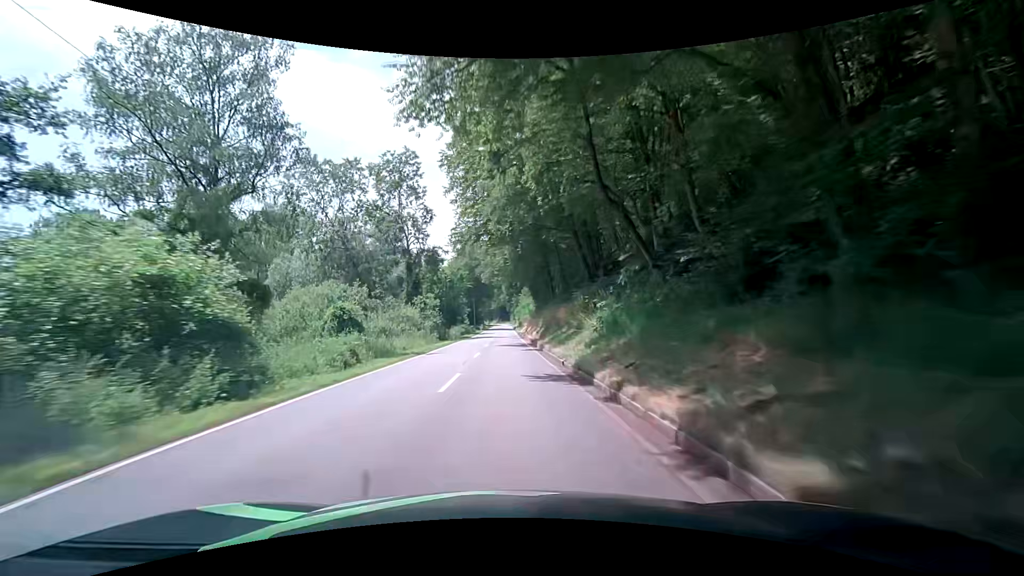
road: secondary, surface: asphalt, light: Day
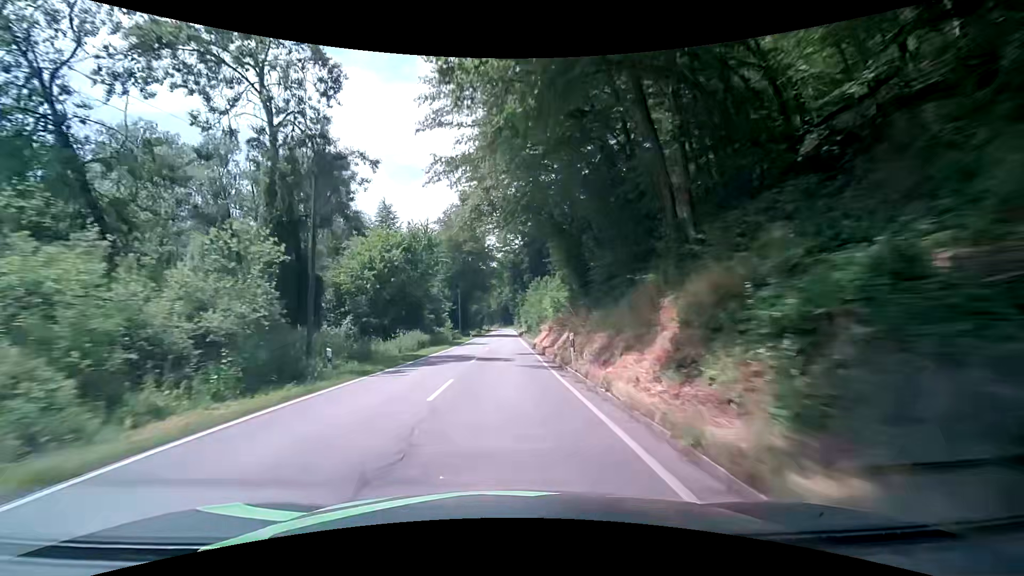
(+0.1, +36.2) m; 0°
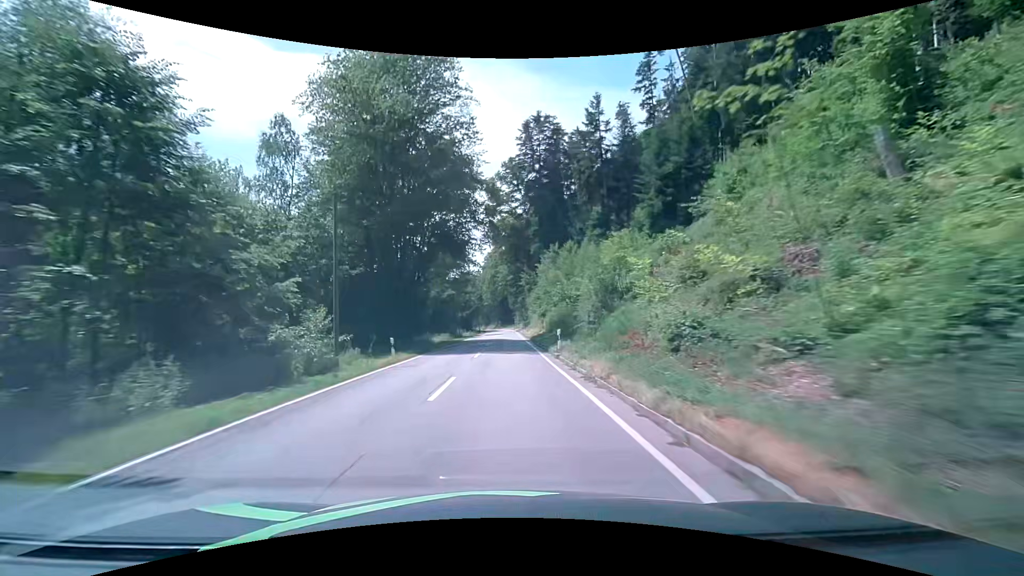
(+0.4, +47.0) m; +1°
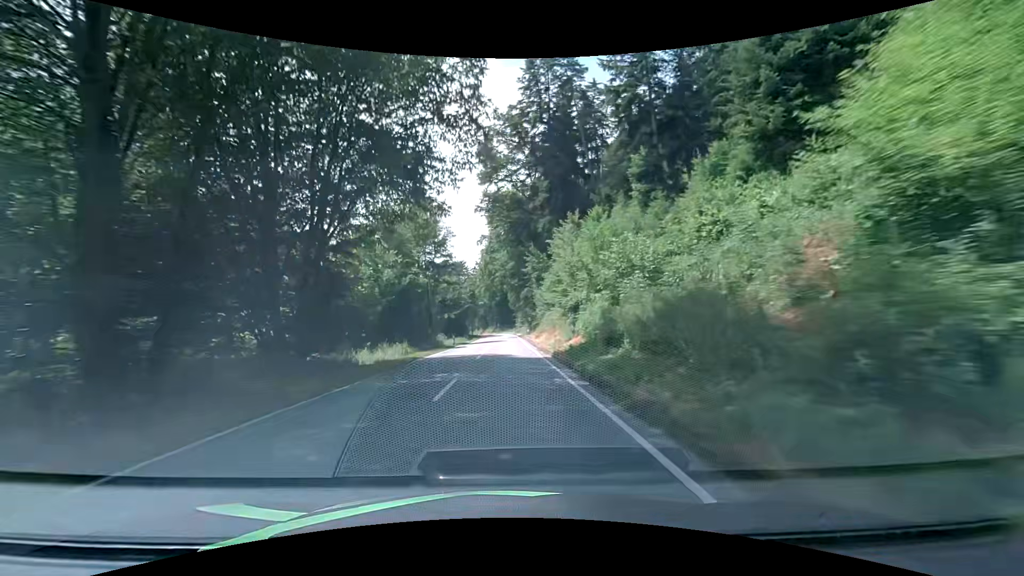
(0.0, +22.4) m; 0°
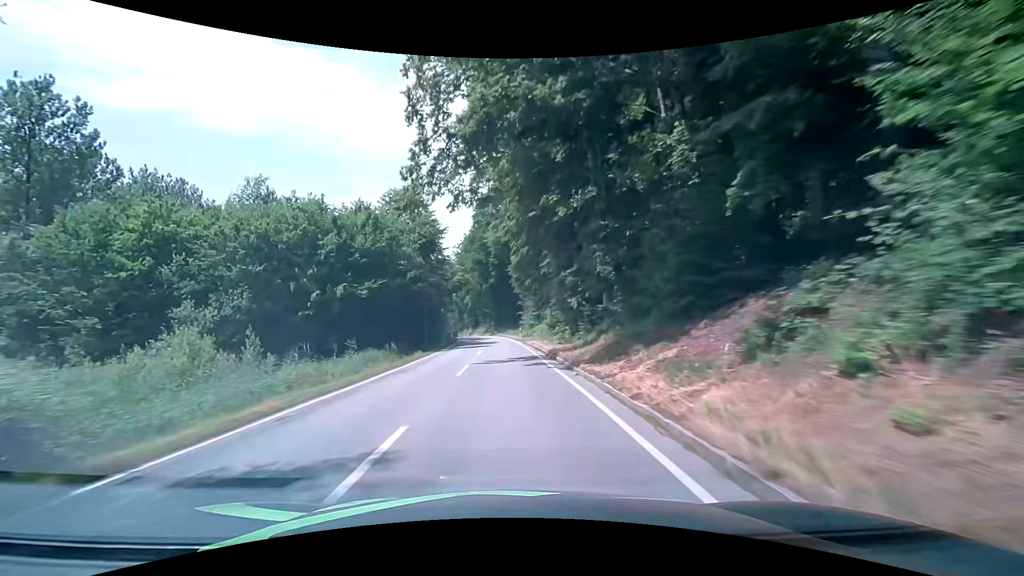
(-0.2, +53.3) m; -1°
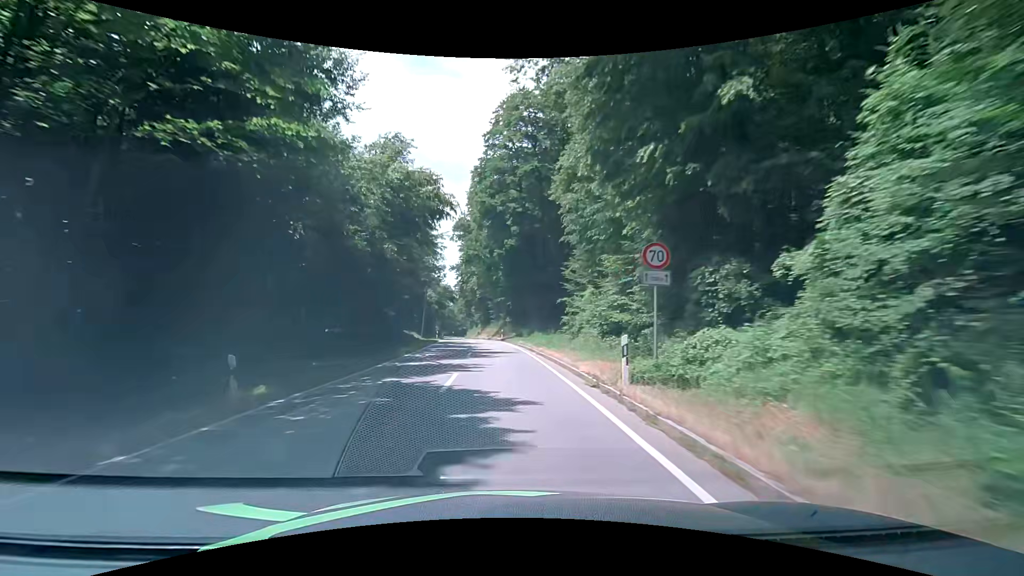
(-0.3, +40.2) m; -1°
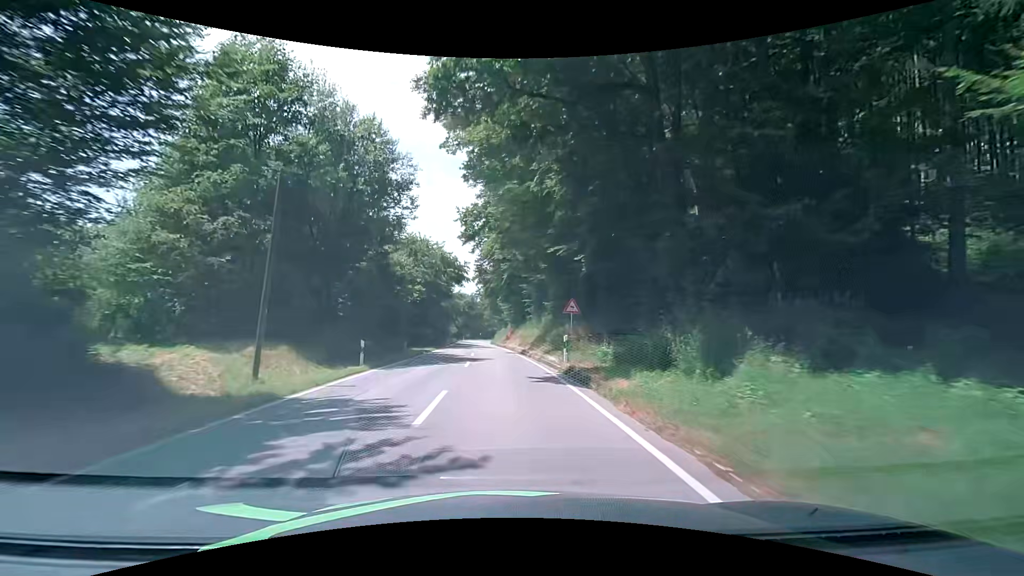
(-1.6, +38.6) m; -5°
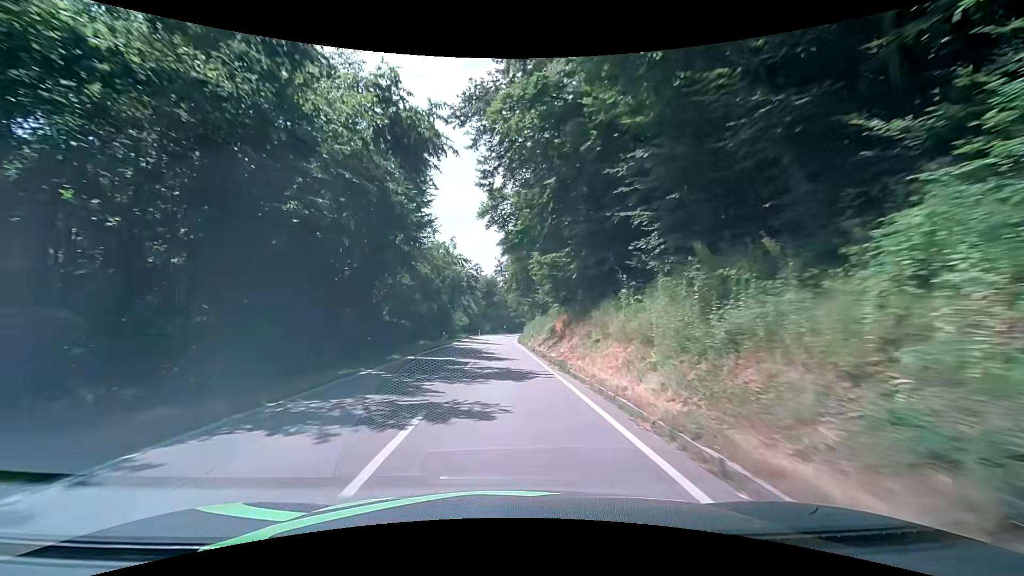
(-1.1, +37.7) m; -3°
(0, +10) (0, +20) (0, +30) (0, +40) (0, +50) (0, +60) (0, +70) (0, +80) (+1, +90) (+1, +100) m
